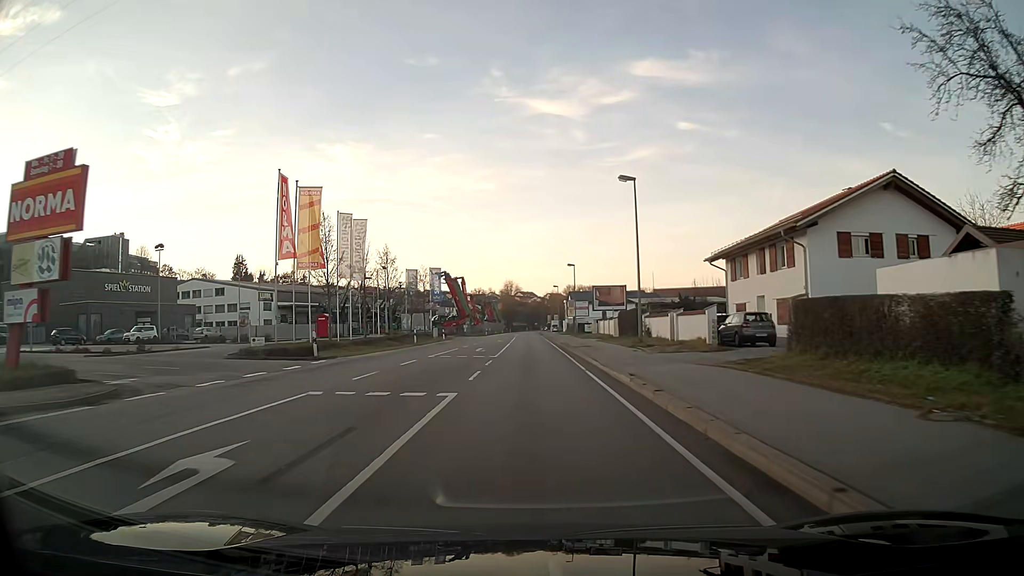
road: primary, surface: asphalt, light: Day
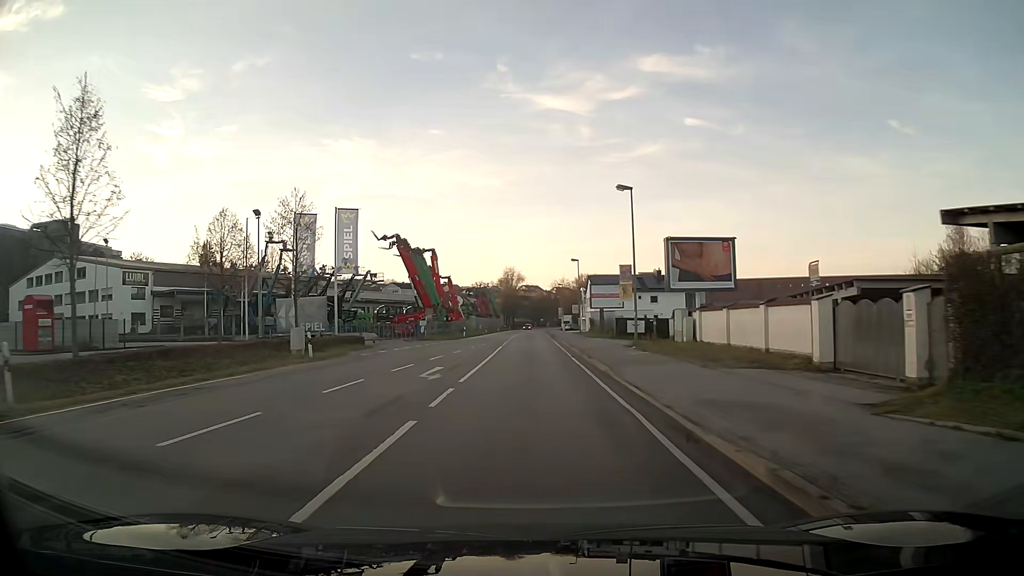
(-0.1, +41.1) m; 0°
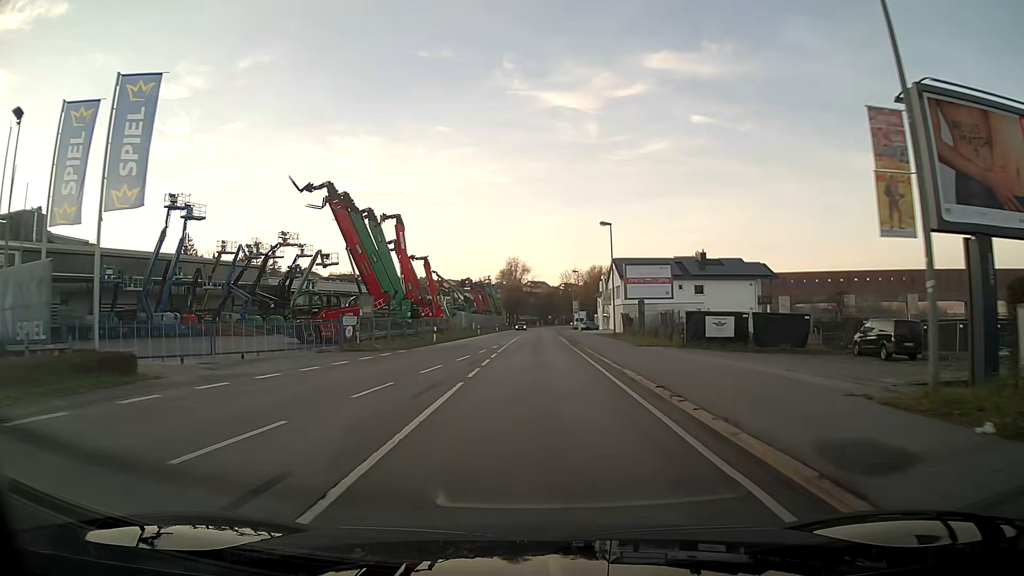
(-0.2, +24.9) m; 0°
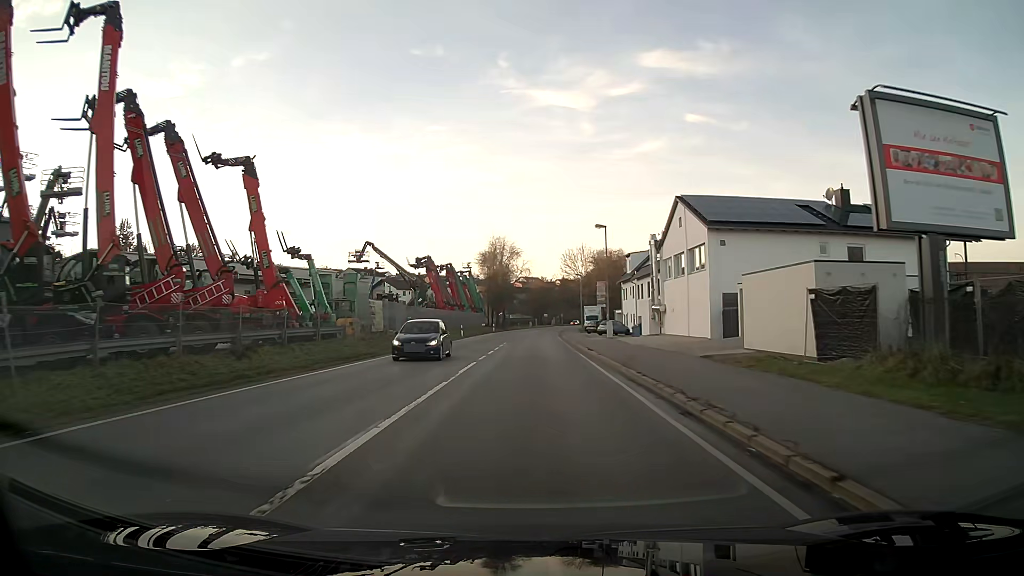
(+0.3, +41.8) m; +1°
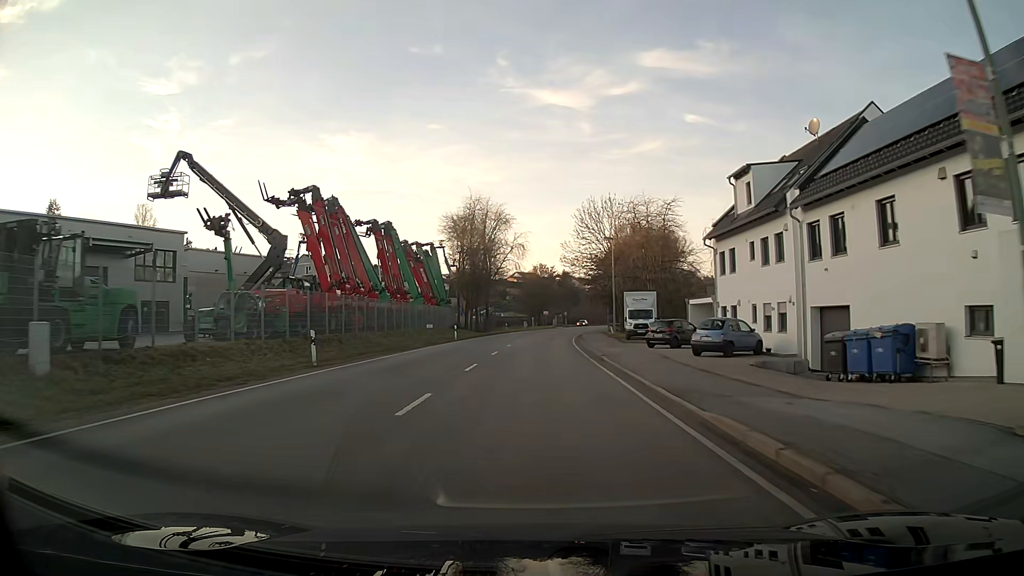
(0.0, +41.6) m; 0°
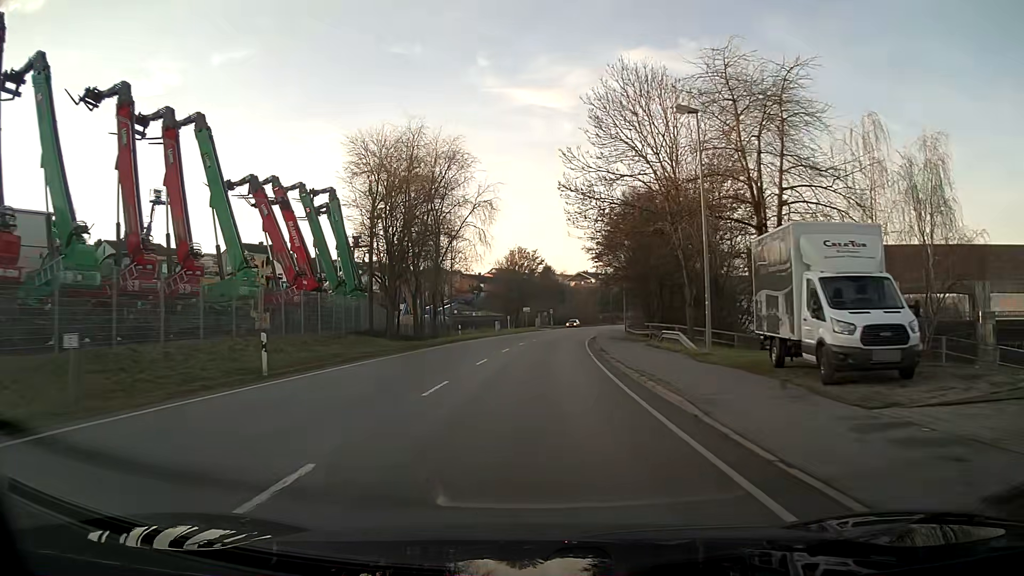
(+0.5, +33.5) m; +2°
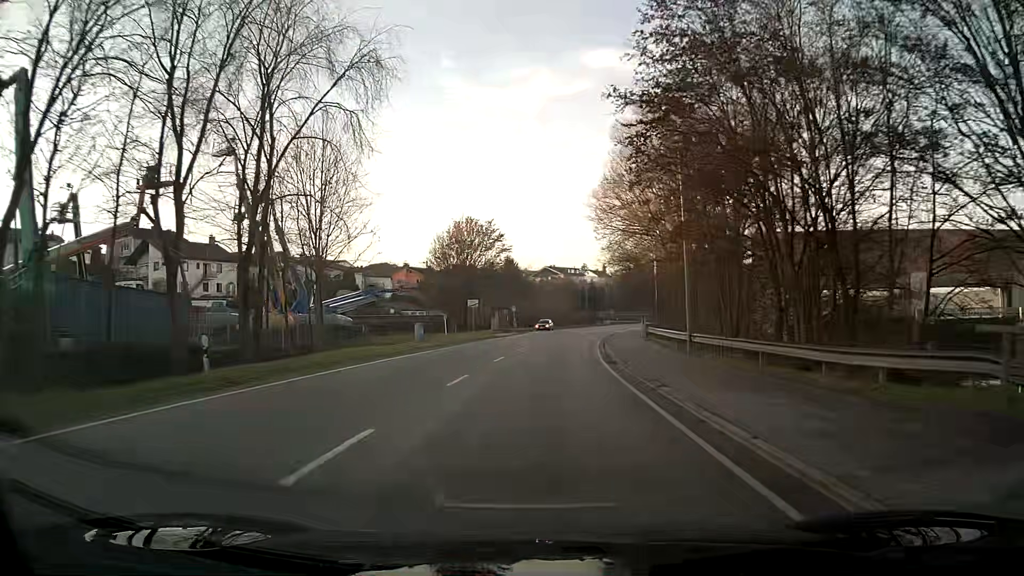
(+0.9, +34.0) m; +3°
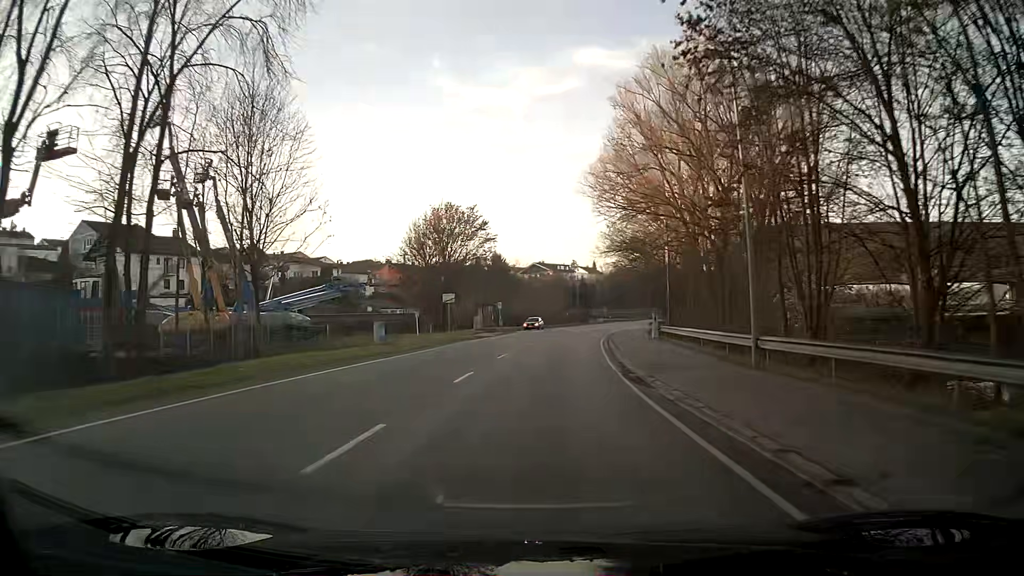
(+0.1, +8.6) m; +1°
(0, +10) (0, +20) (+1, +30) (+2, +40) (+3, +50) (+4, +60) (+6, +70) (+8, +79) (+10, +89) (+12, +99) m
